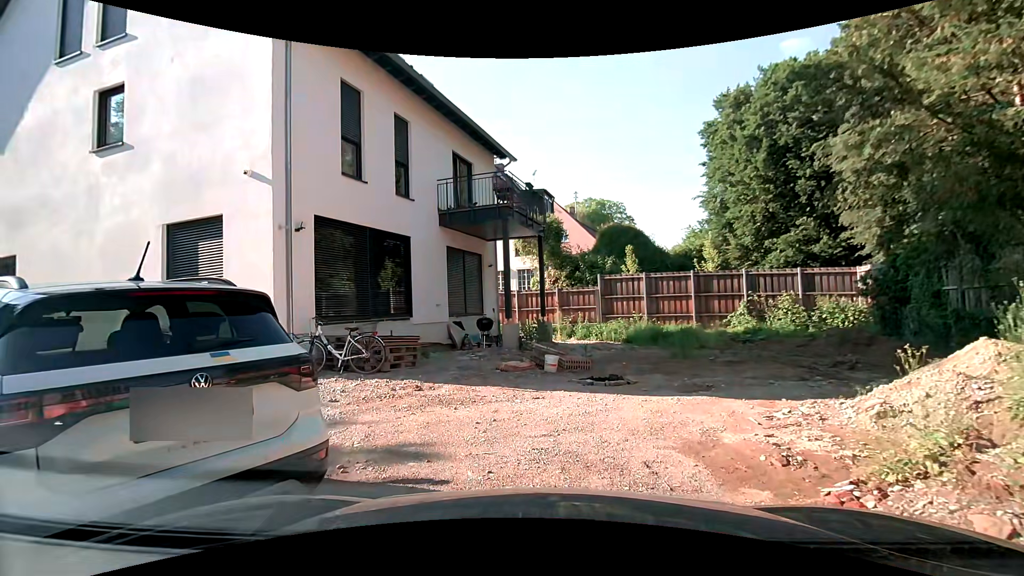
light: Day
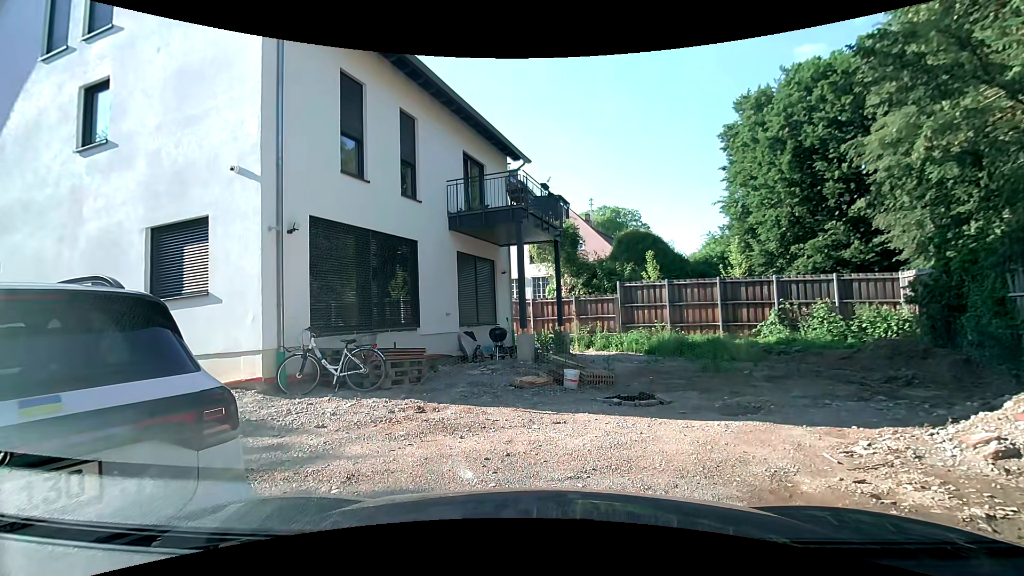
(0.0, +1.1) m; 0°
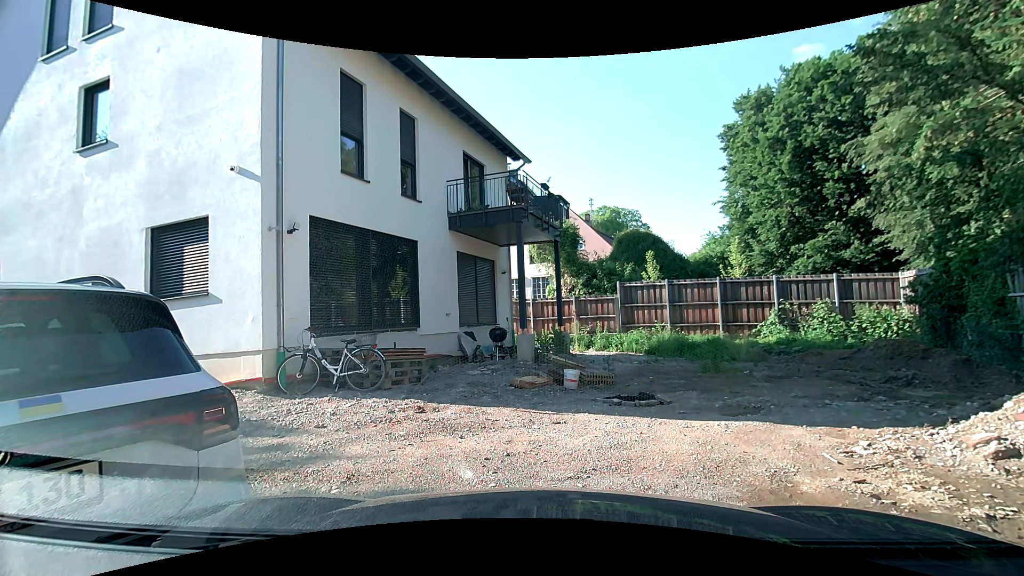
(0.0, 0.0) m; 0°
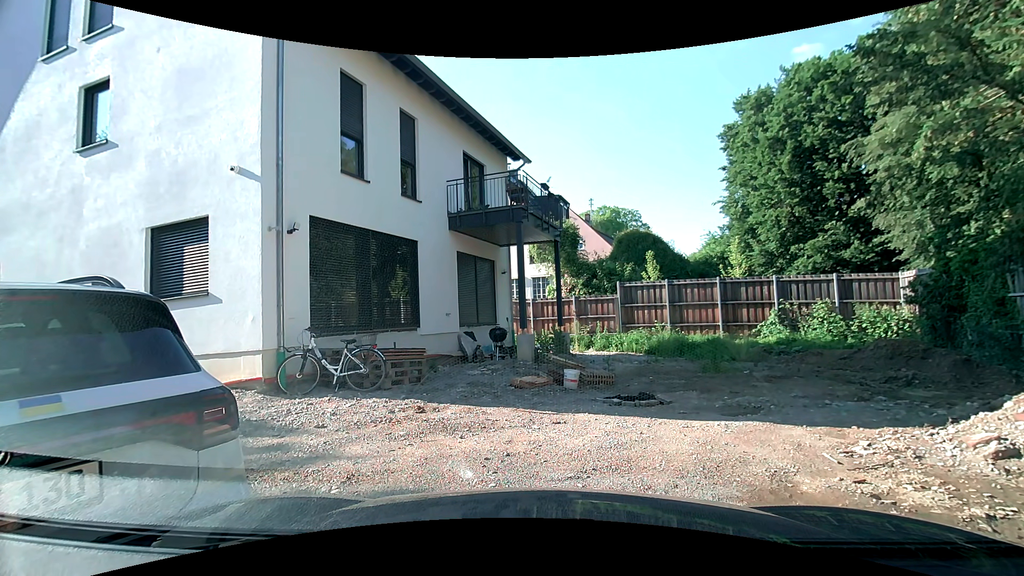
(0.0, 0.0) m; 0°
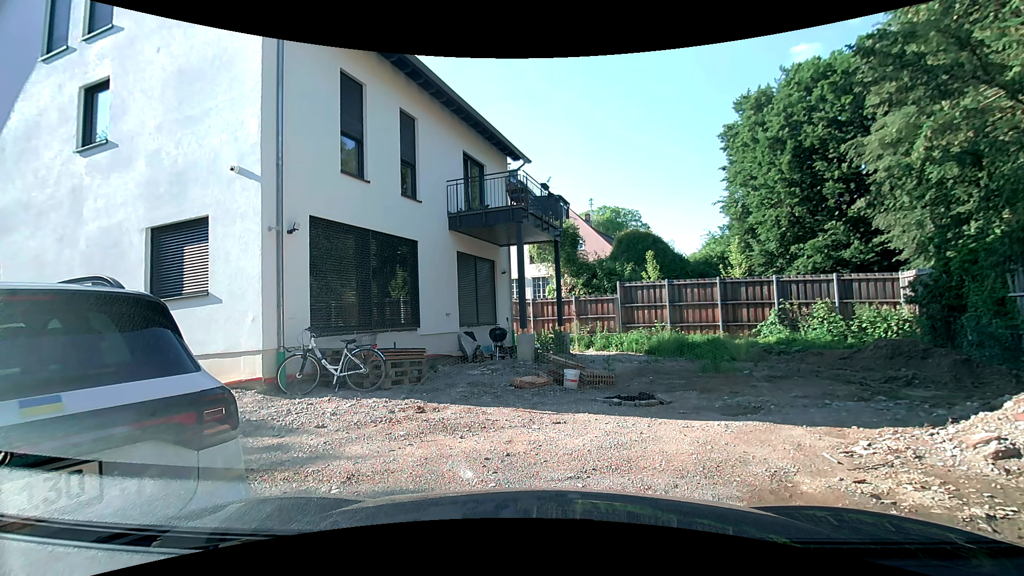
(0.0, 0.0) m; 0°
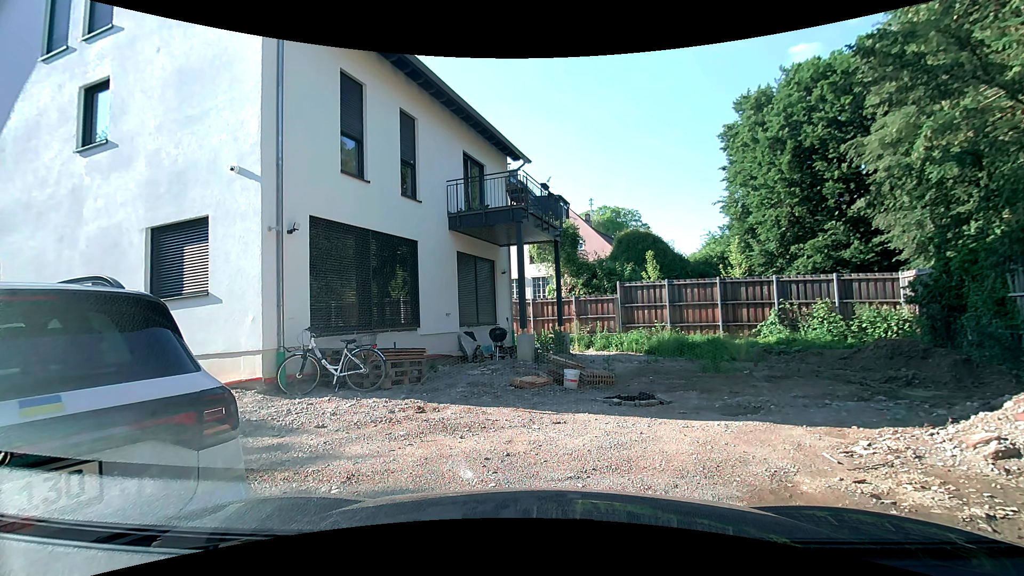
(0.0, 0.0) m; 0°
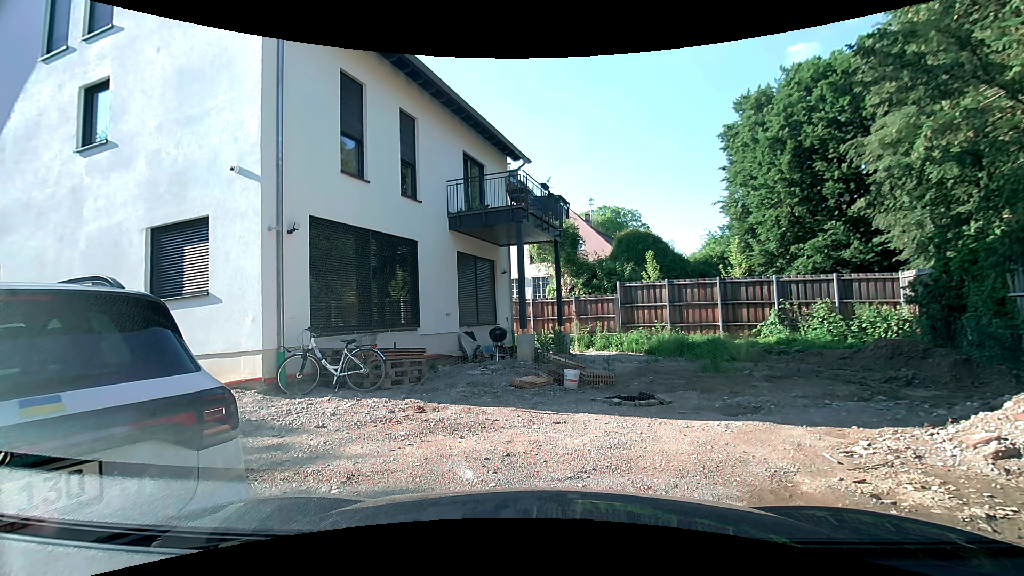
(0.0, 0.0) m; 0°
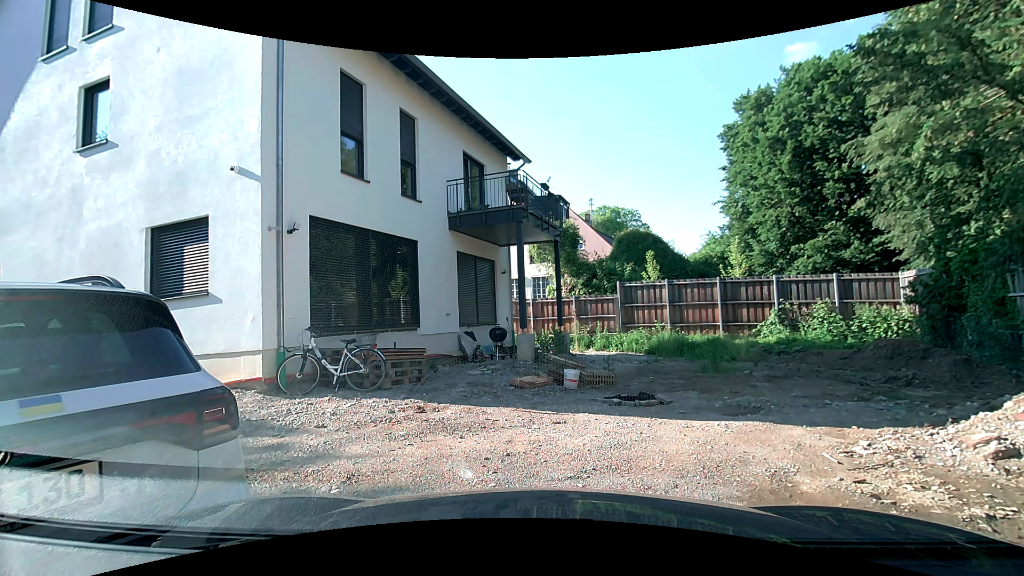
(0.0, 0.0) m; 0°
